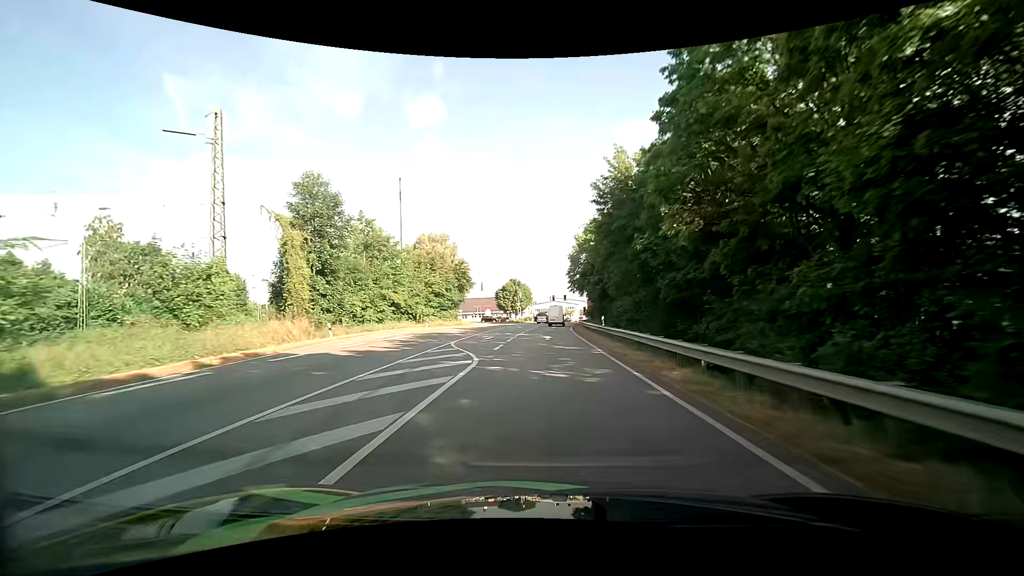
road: primary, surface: asphalt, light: Day
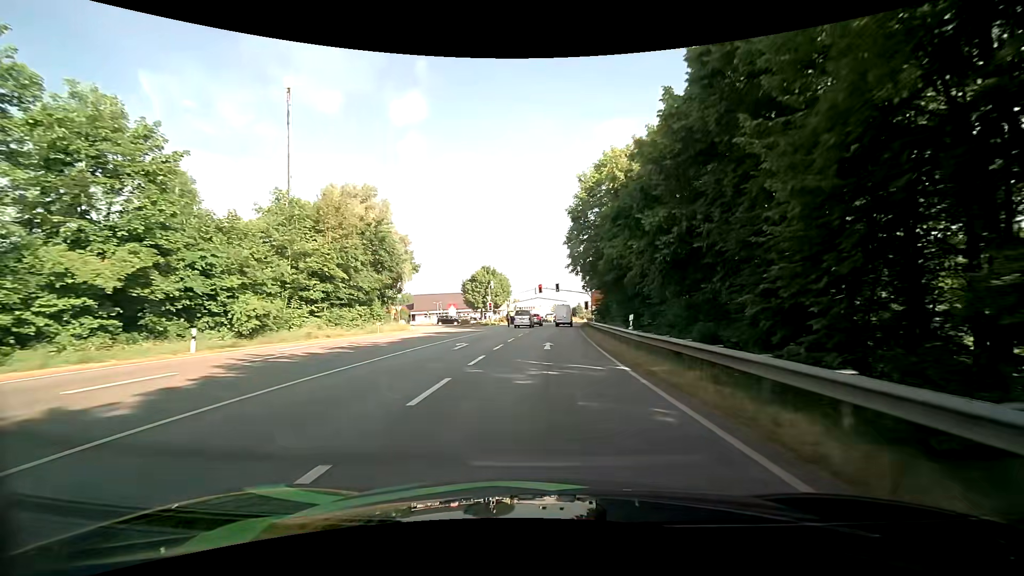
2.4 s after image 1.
(+0.6, +35.5) m; +2°
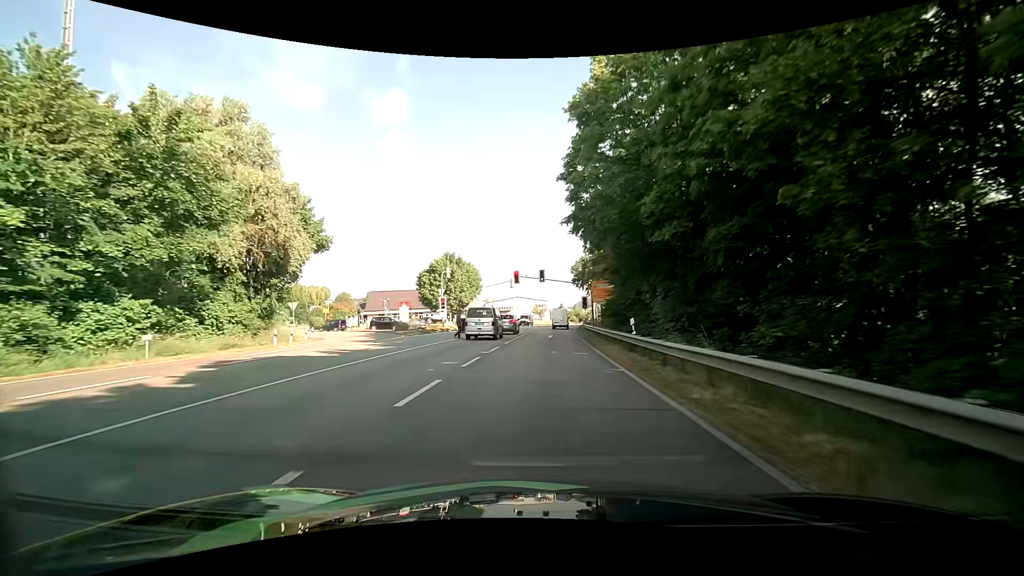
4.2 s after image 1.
(+0.5, +23.9) m; +2°
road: tertiary
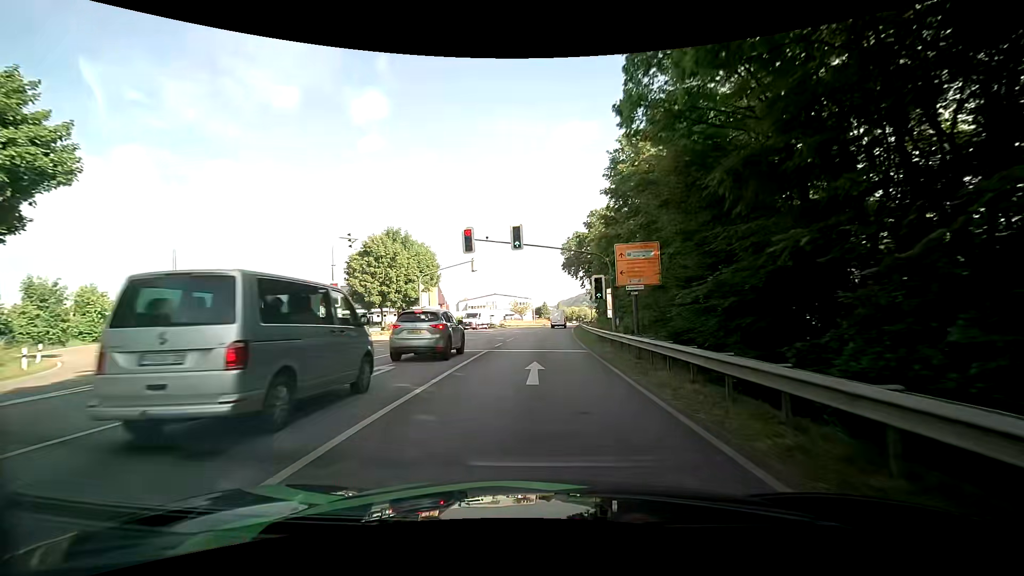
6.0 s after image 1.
(+0.4, +23.5) m; +2°
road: primary
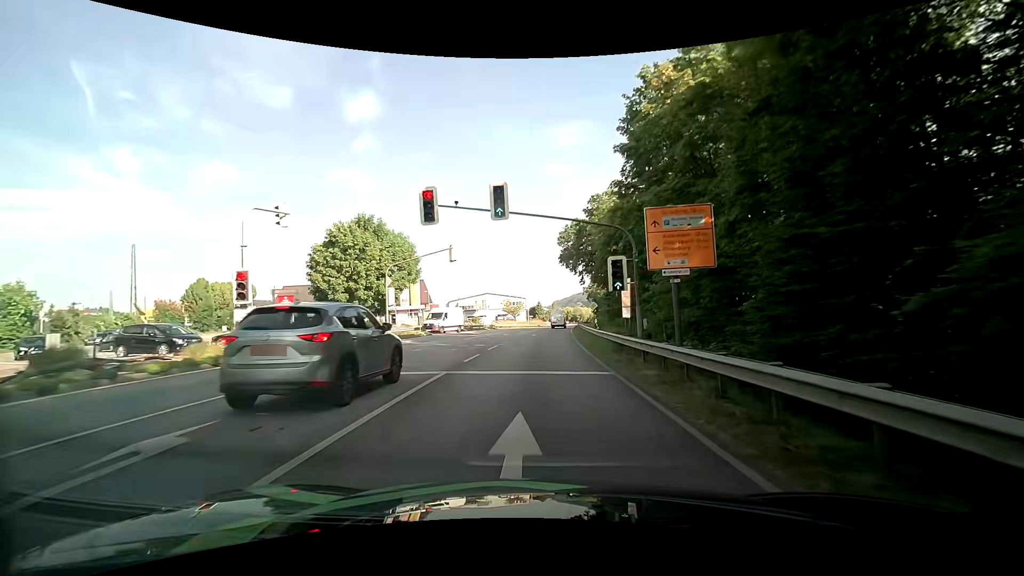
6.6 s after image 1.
(0.0, +8.0) m; 0°
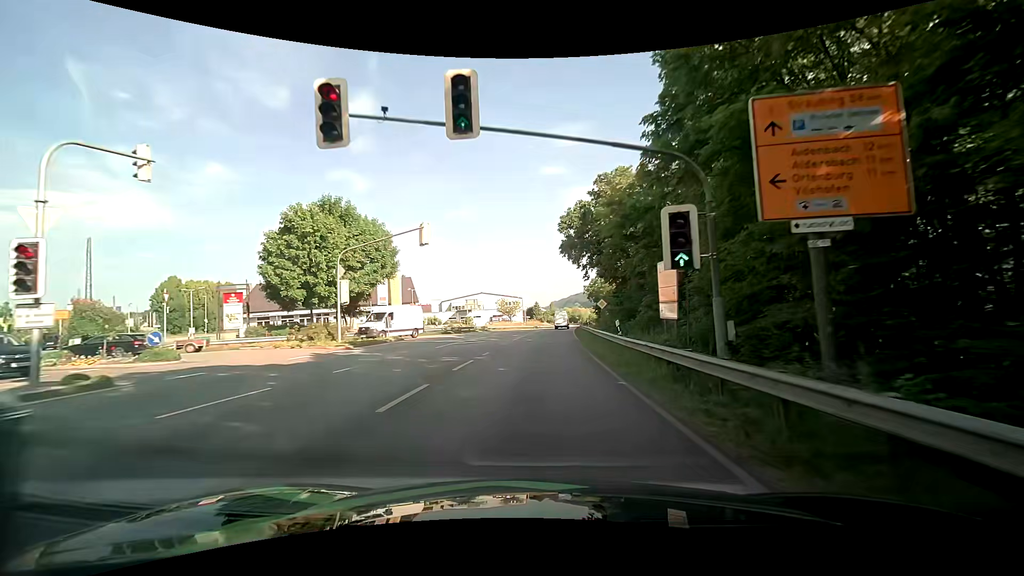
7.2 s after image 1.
(+0.1, +8.3) m; +1°
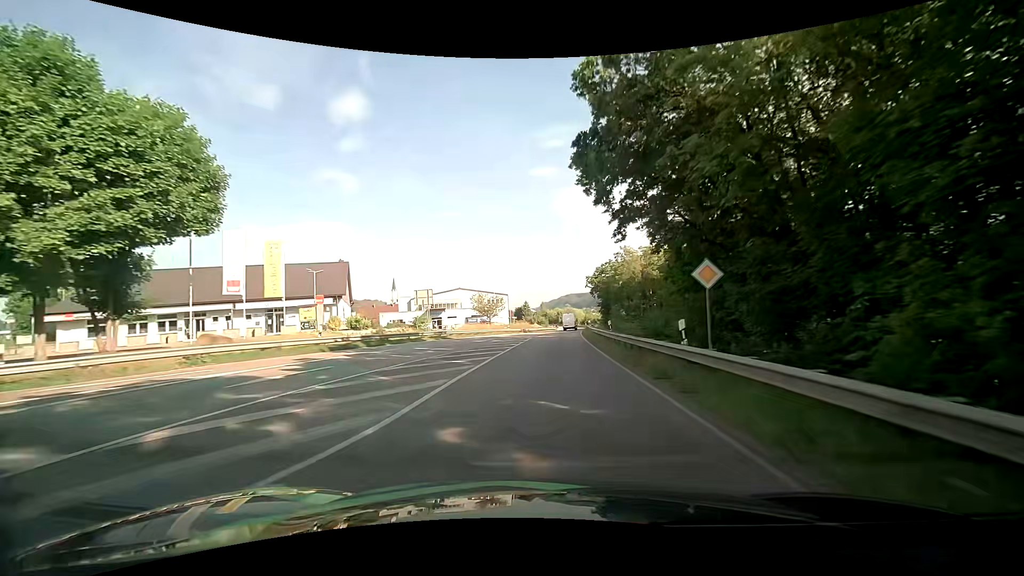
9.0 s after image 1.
(+0.4, +26.9) m; +1°
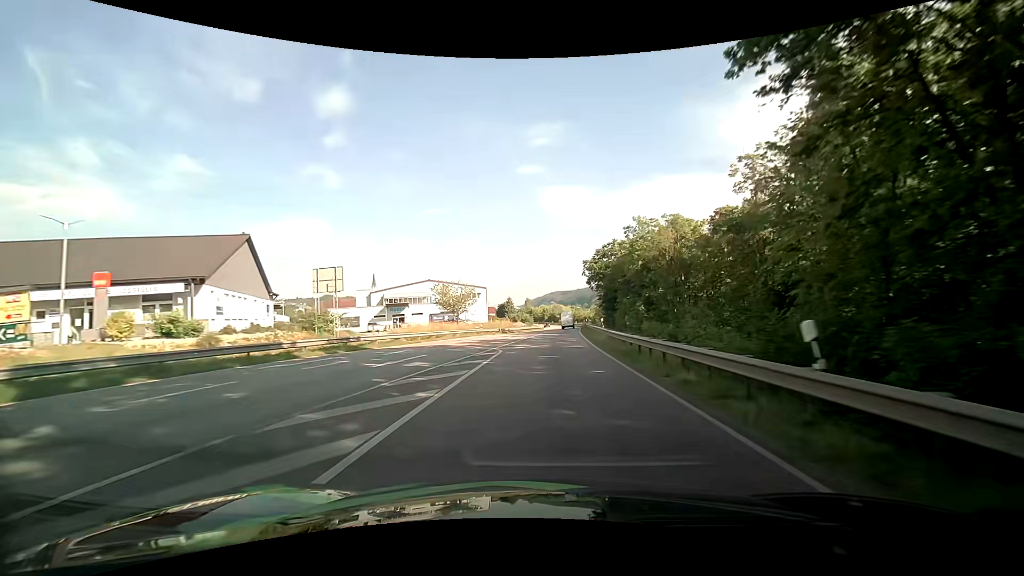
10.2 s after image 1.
(+0.2, +20.1) m; +1°
(0, +10) (0, +20) (+1, +30) (+1, +40) (+2, +50) (+3, +60) (+3, +70) (+4, +80) (+5, +90) (+6, +100) m
